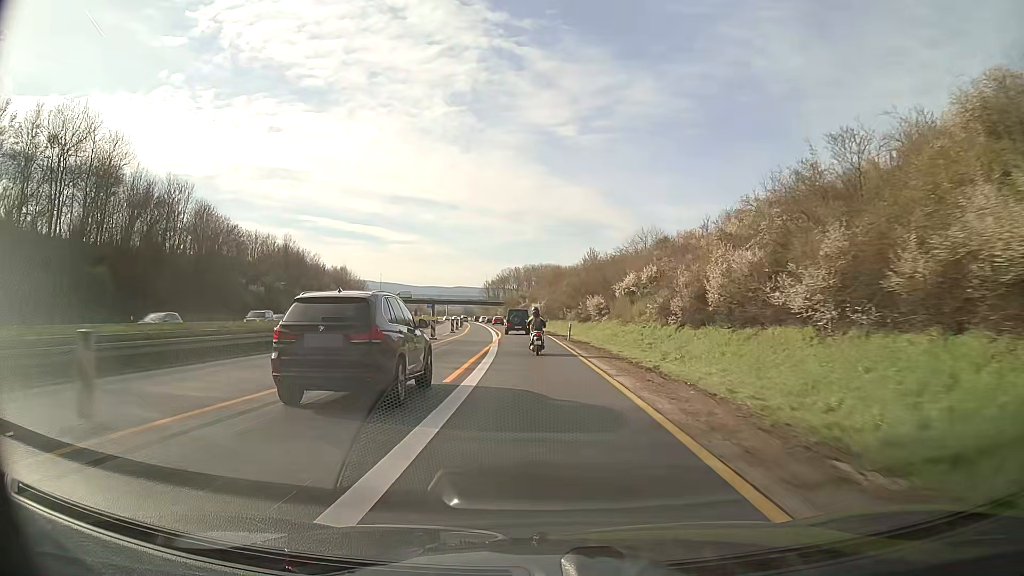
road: motorway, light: Day
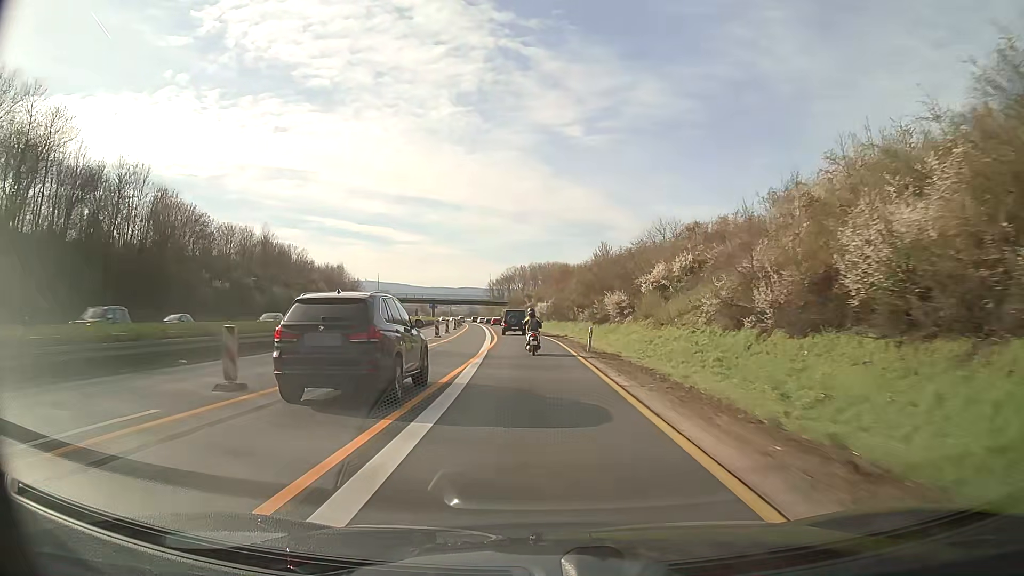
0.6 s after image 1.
(-0.1, +11.9) m; -1°
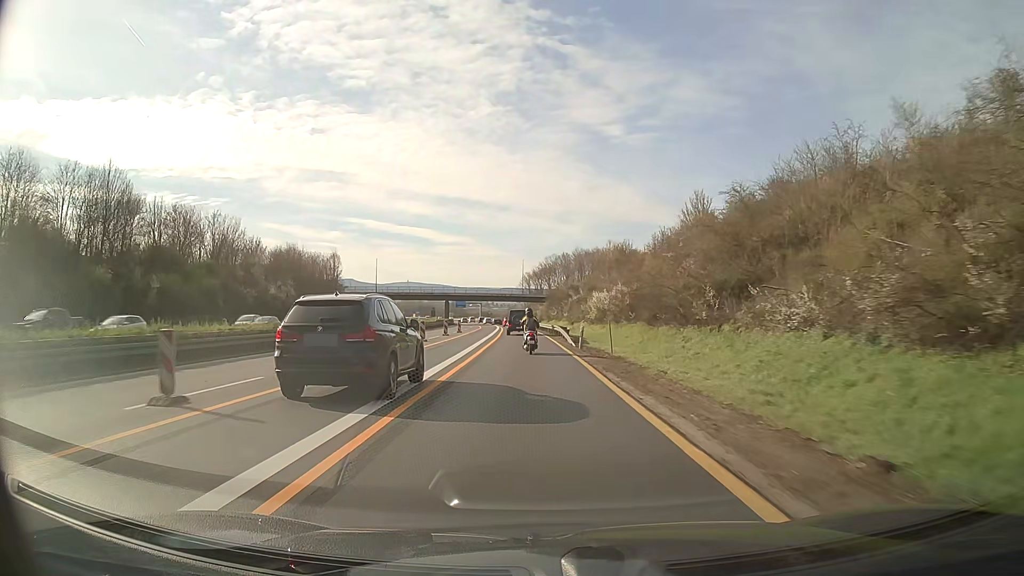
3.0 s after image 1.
(-1.4, +48.5) m; -4°
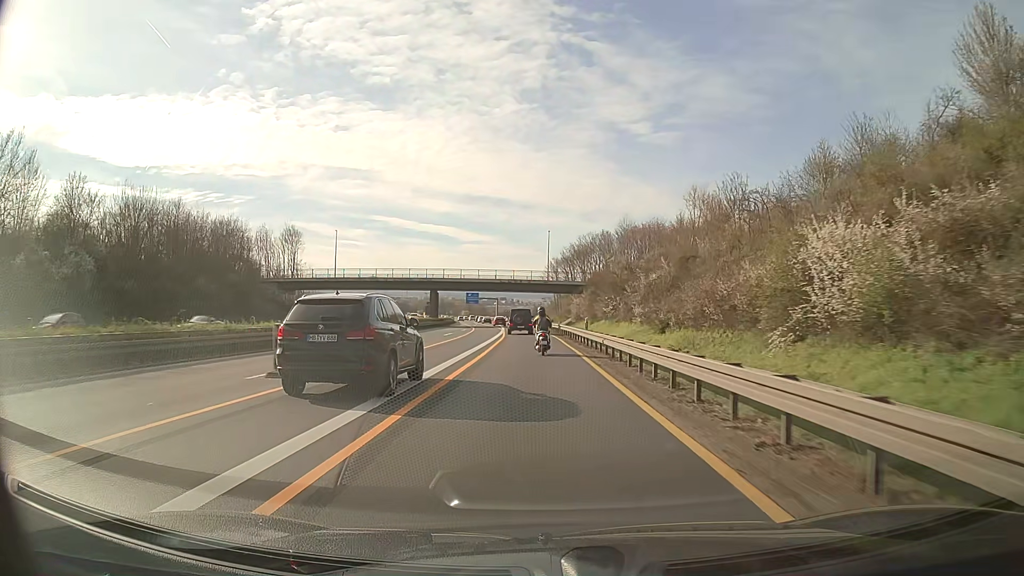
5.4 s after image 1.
(-1.4, +49.3) m; -3°
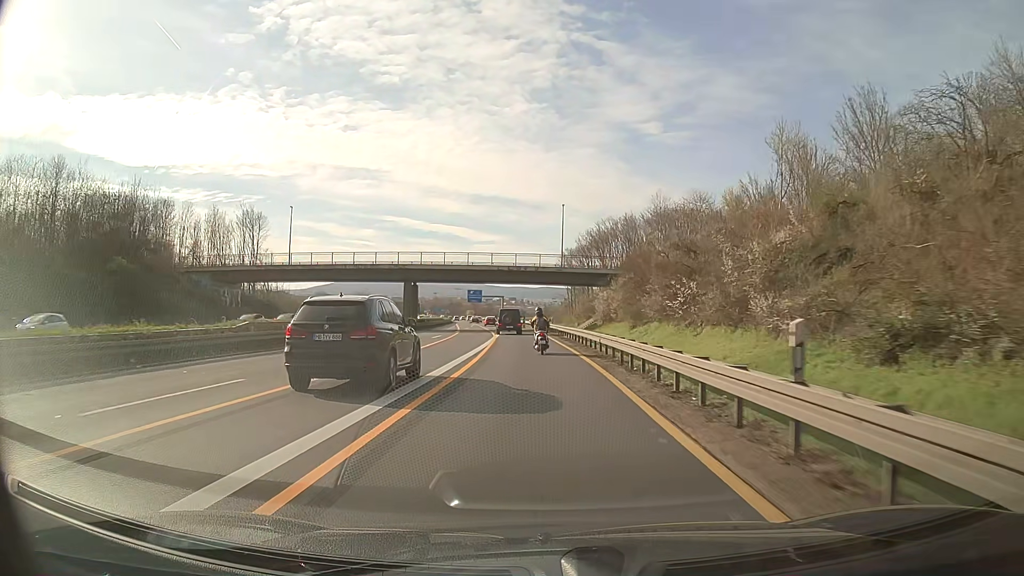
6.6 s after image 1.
(-0.1, +24.3) m; -1°
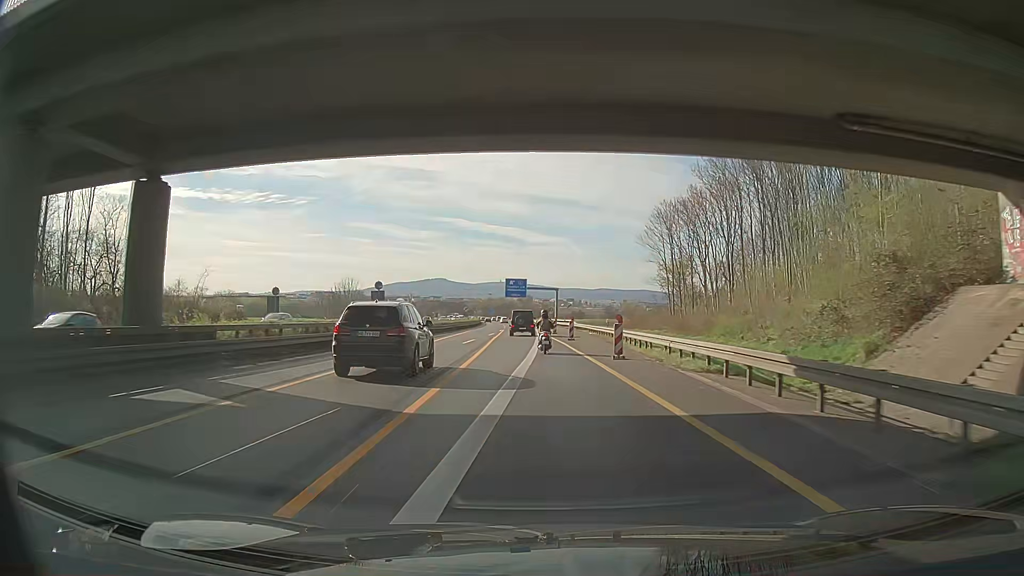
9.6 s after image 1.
(-2.7, +61.1) m; -5°
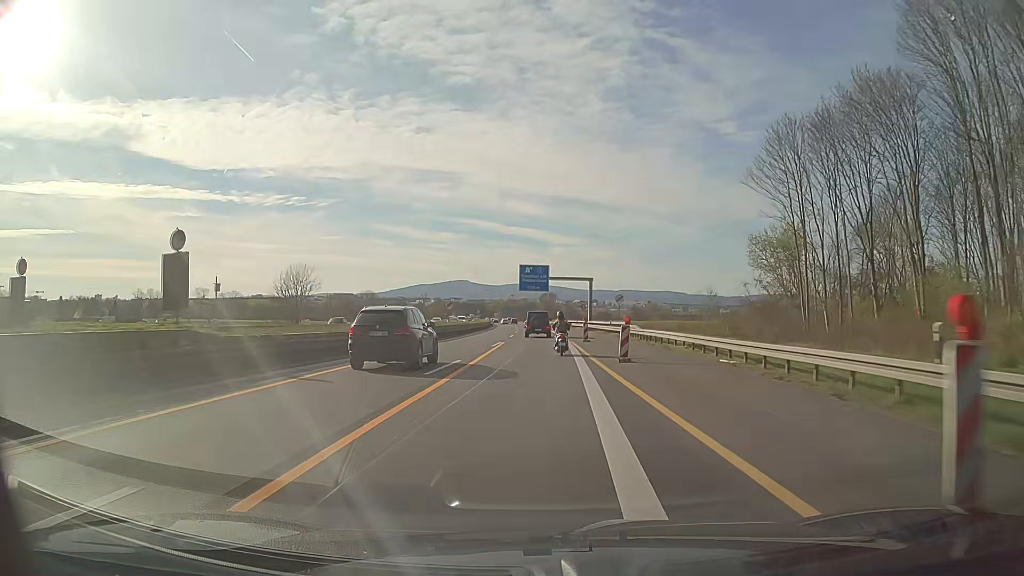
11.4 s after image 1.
(-1.0, +37.7) m; -2°
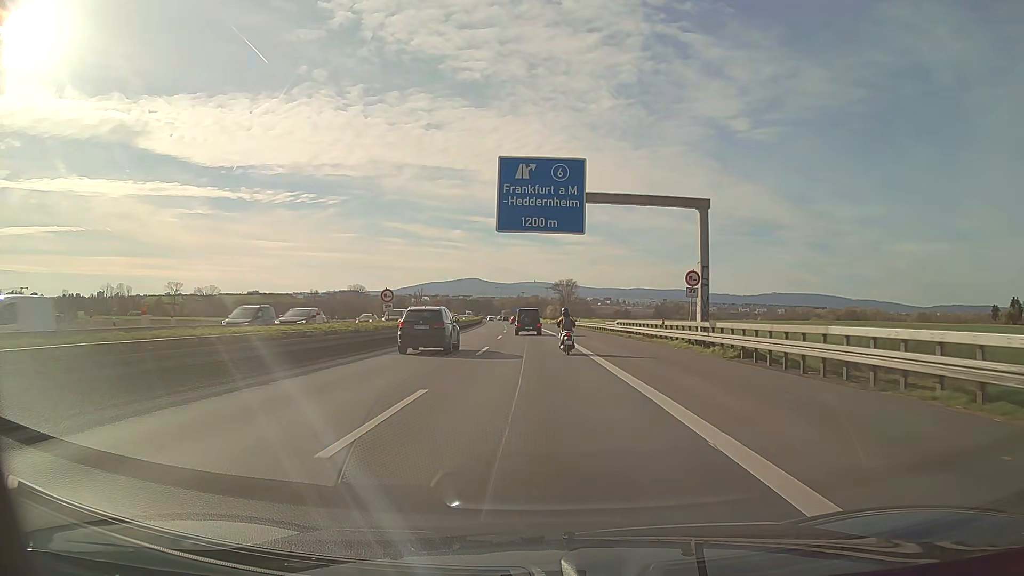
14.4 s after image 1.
(-0.5, +64.7) m; -1°
(0, +10) (0, +20) (0, +30) (-1, +40) (-1, +50) (-1, +60) (-2, +70) (-2, +80) (-3, +90) (-3, +100) m
